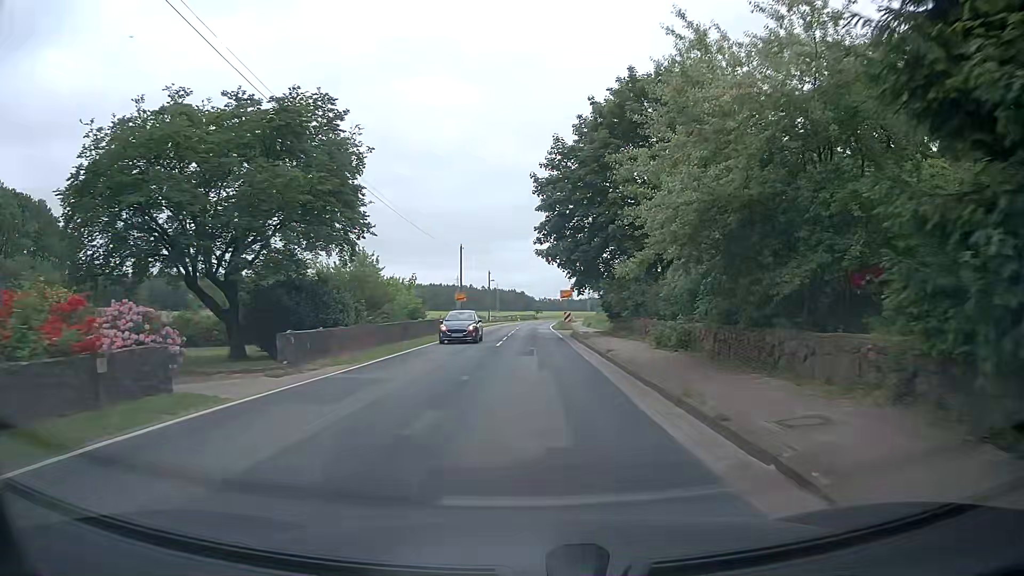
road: tertiary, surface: asphalt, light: Day
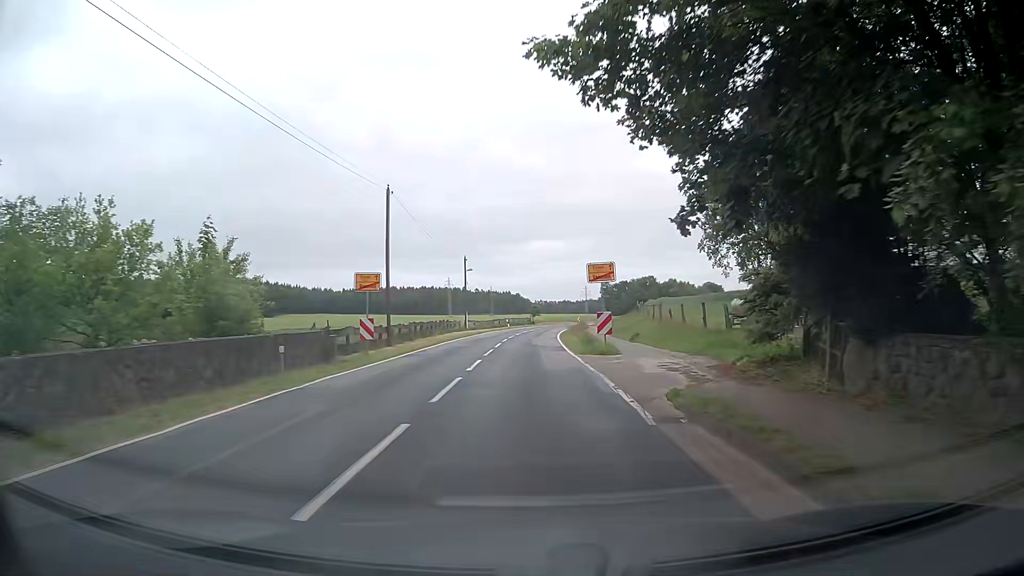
(+0.3, +29.3) m; 0°
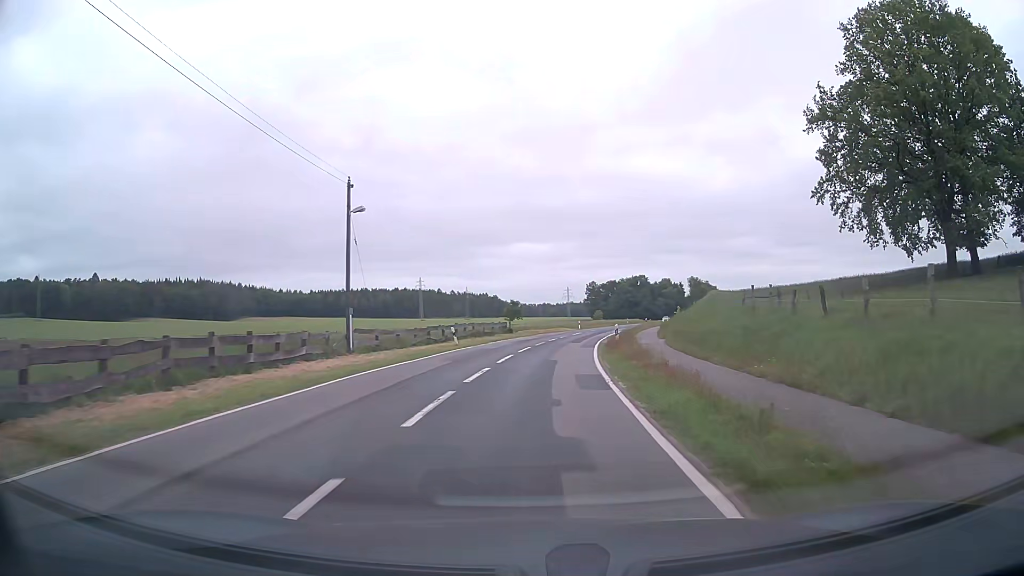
(+0.4, +40.4) m; +2°
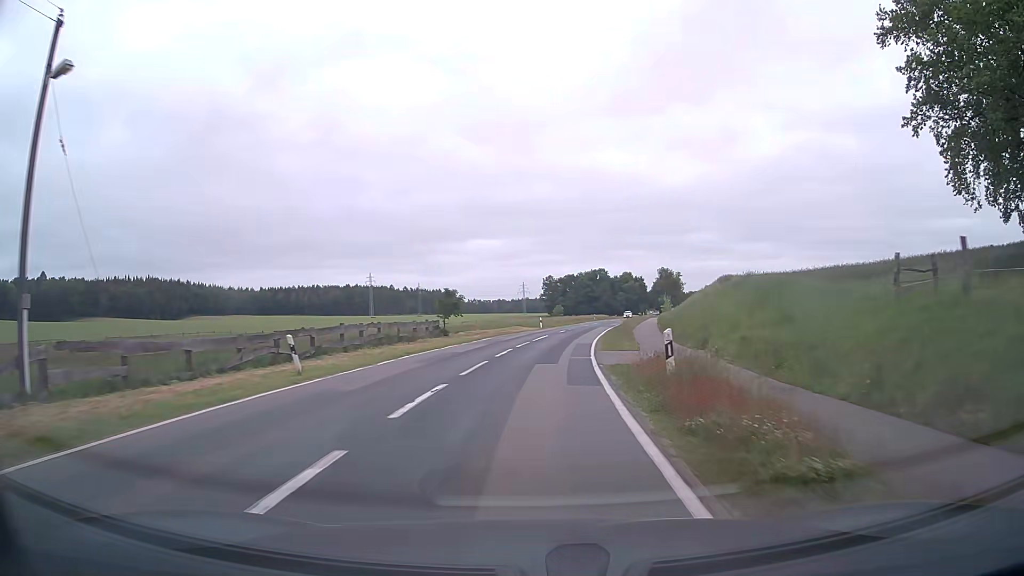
(+0.7, +18.4) m; +4°
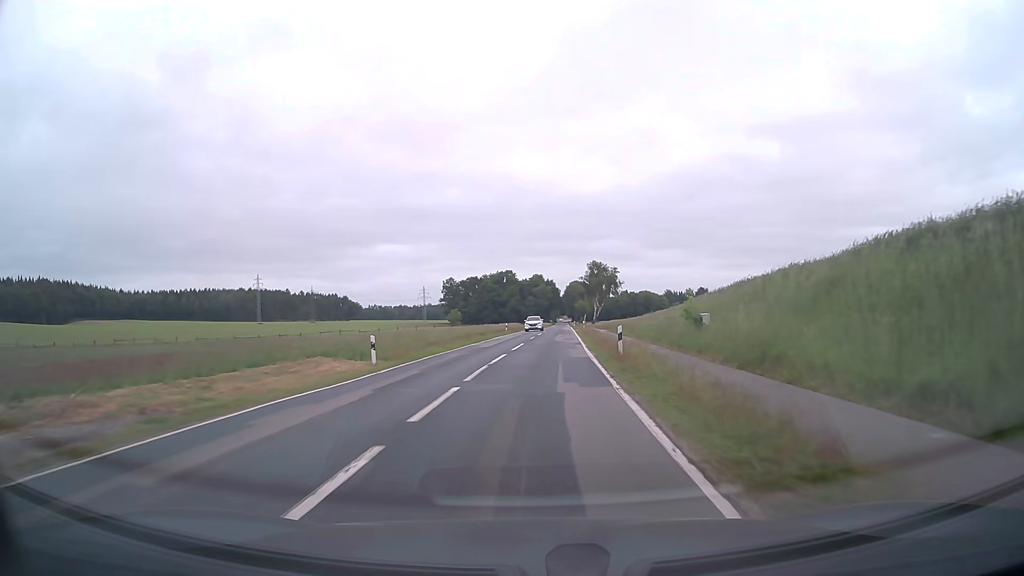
(+2.7, +39.8) m; +8°
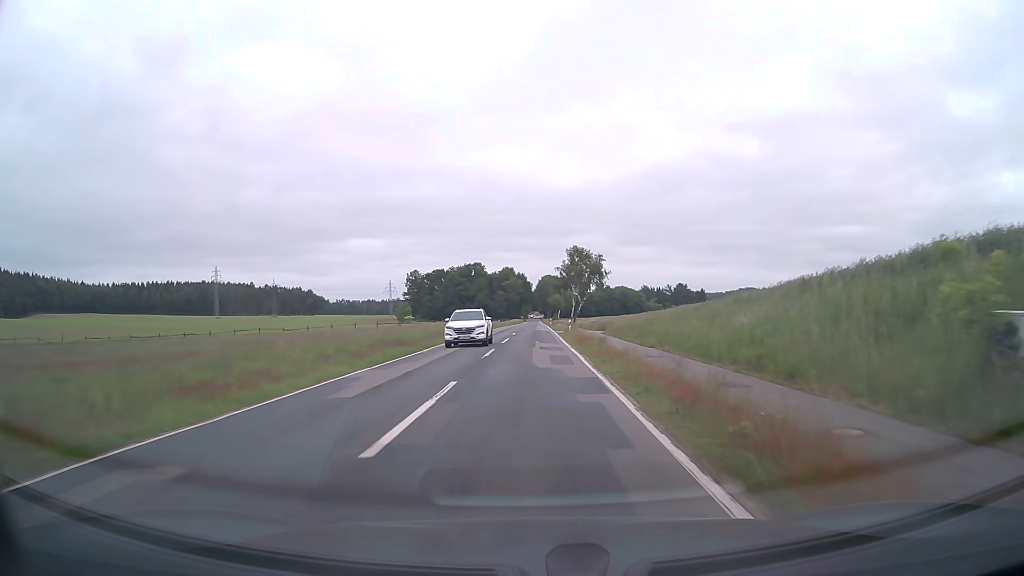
(+0.5, +21.0) m; +3°
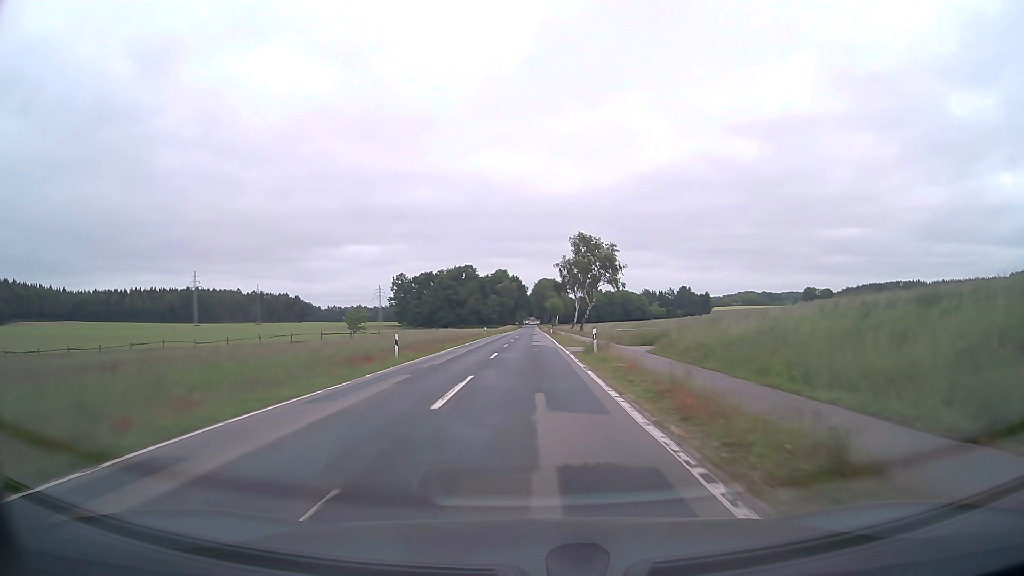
(0.0, +22.0) m; 0°
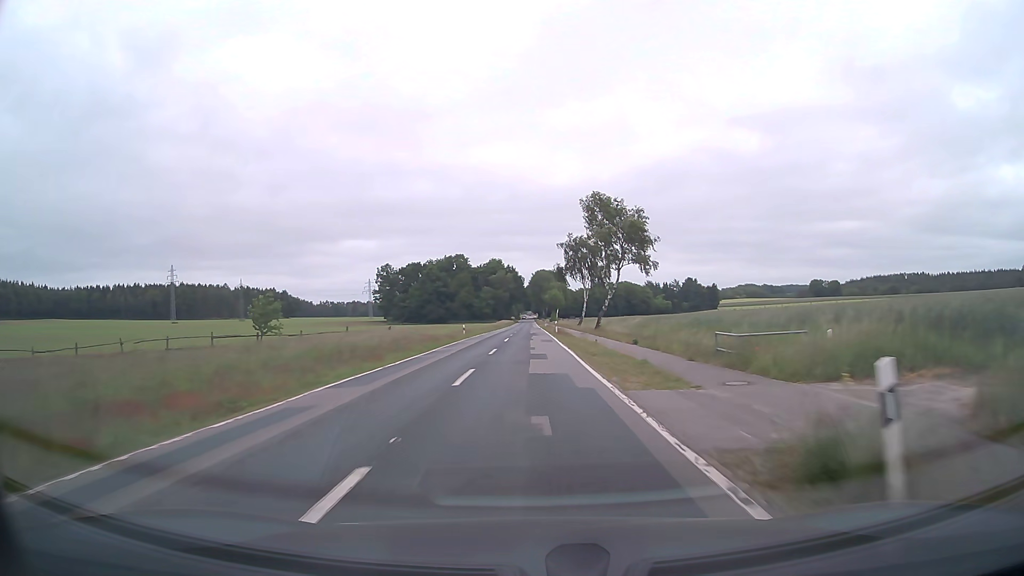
(0.0, +23.1) m; 0°
(0, +10) (0, +20) (0, +30) (0, +40) (0, +50) (0, +60) (0, +70) (0, +80) (0, +90) (0, +100) m
